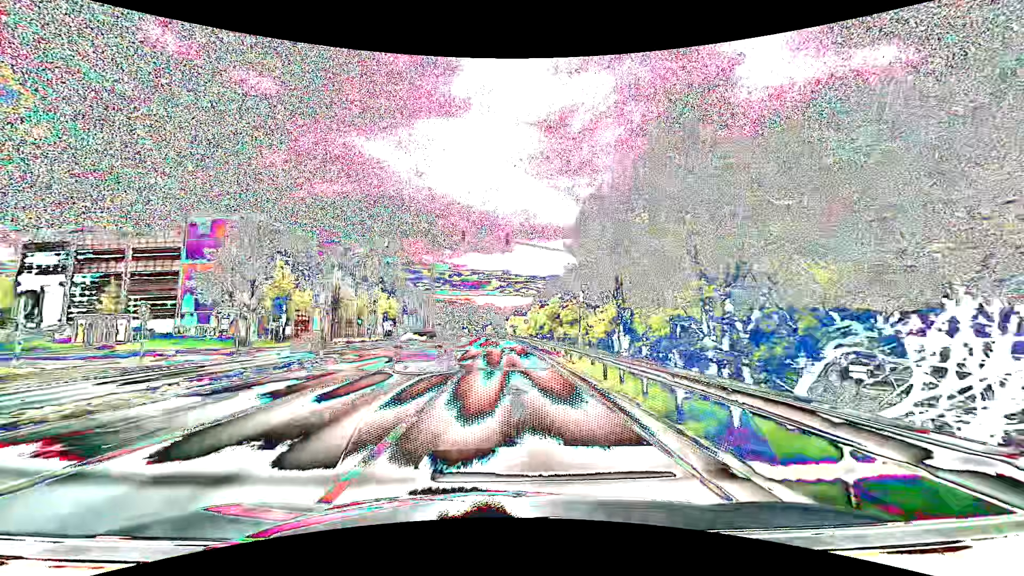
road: primary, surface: asphalt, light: Day
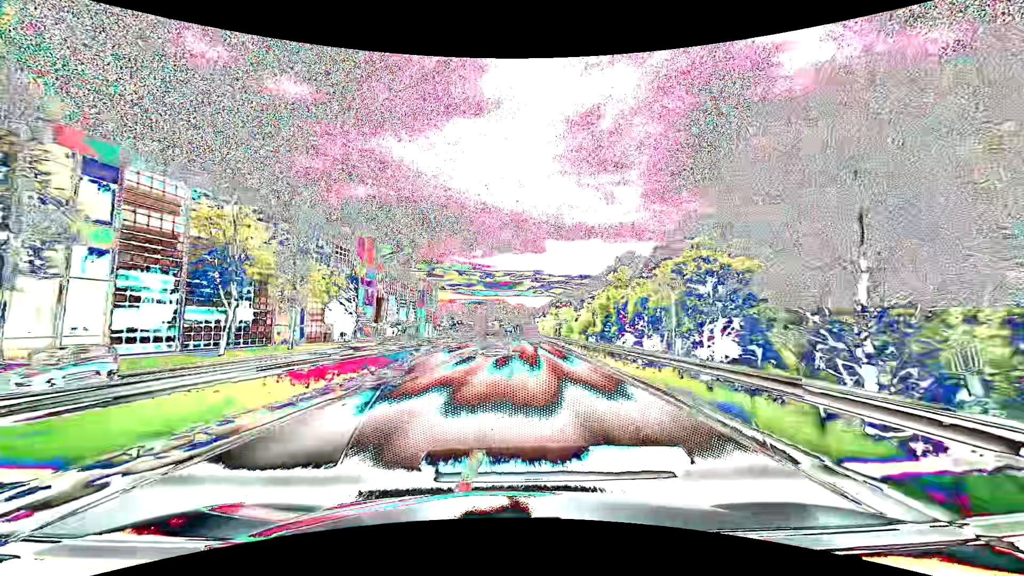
(-1.0, +53.8) m; -3°
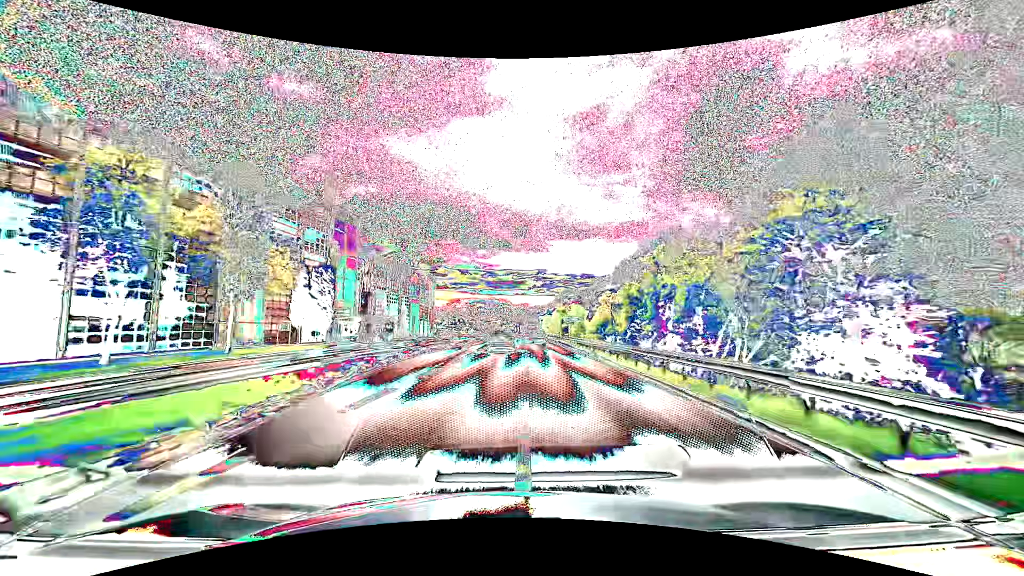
(-0.1, +10.8) m; 0°
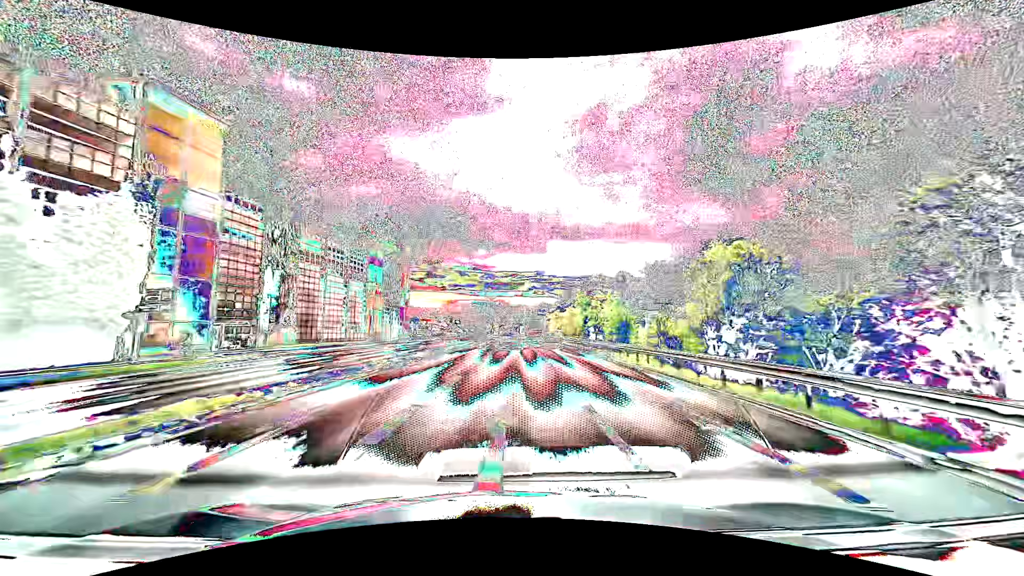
(-0.1, +32.4) m; 0°
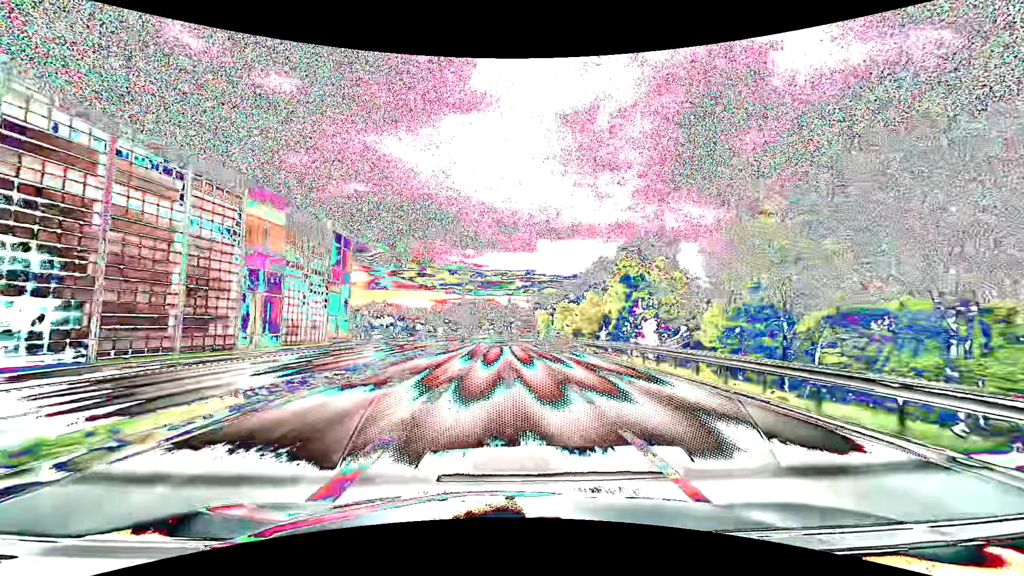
(+0.4, +32.4) m; +1°
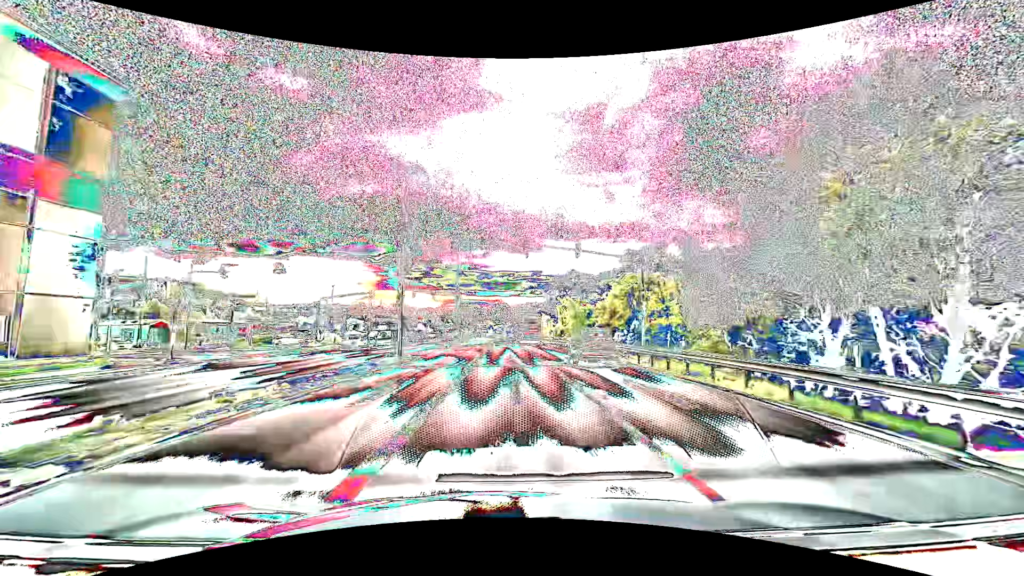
(-0.4, +43.2) m; -1°
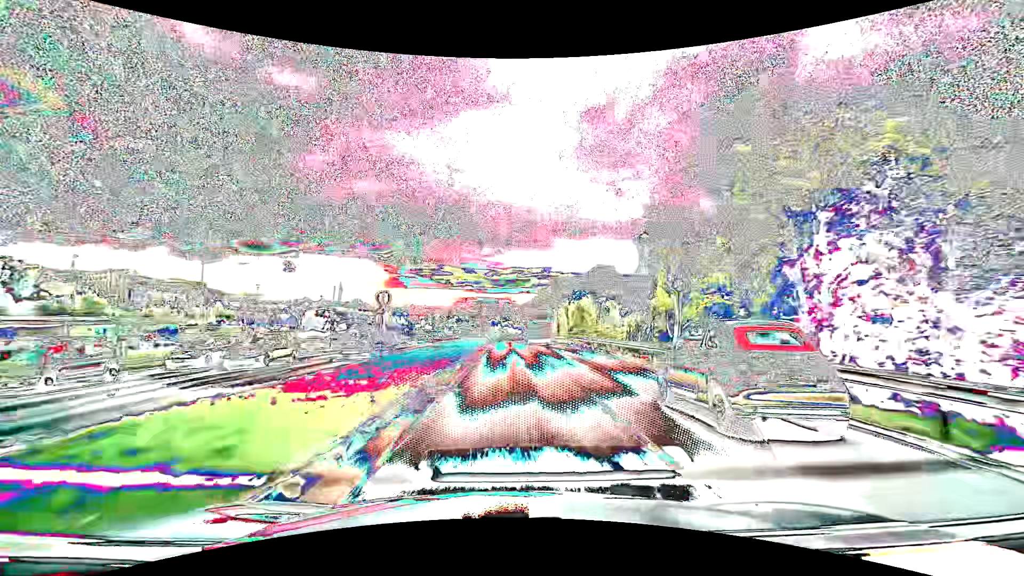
(-0.5, +53.8) m; -1°
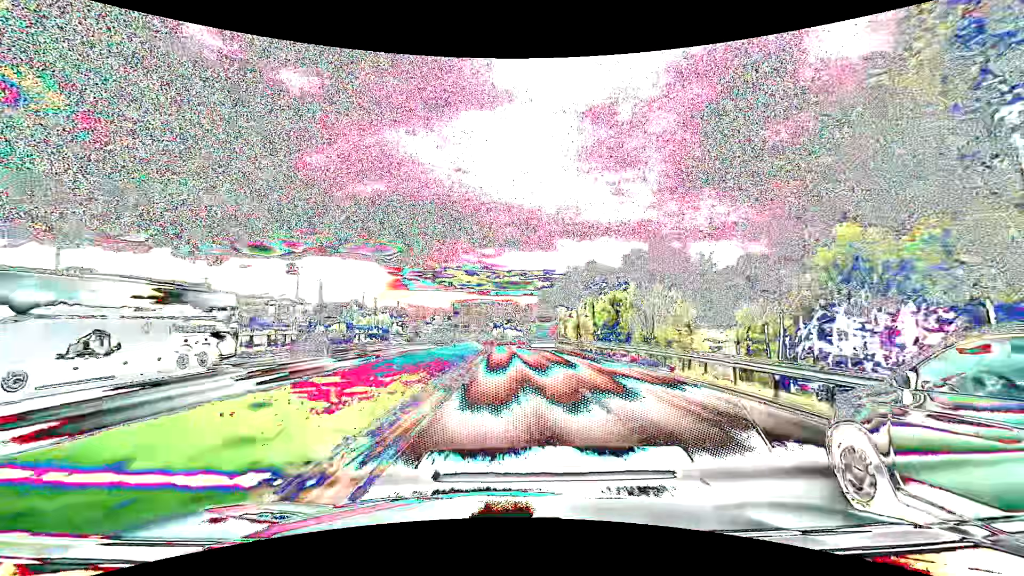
(-0.1, +21.5) m; 0°
(0, +10) (0, +20) (0, +30) (0, +40) (0, +50) (0, +60) (-1, +70) (-1, +80) (-1, +90) (-2, +100) m
